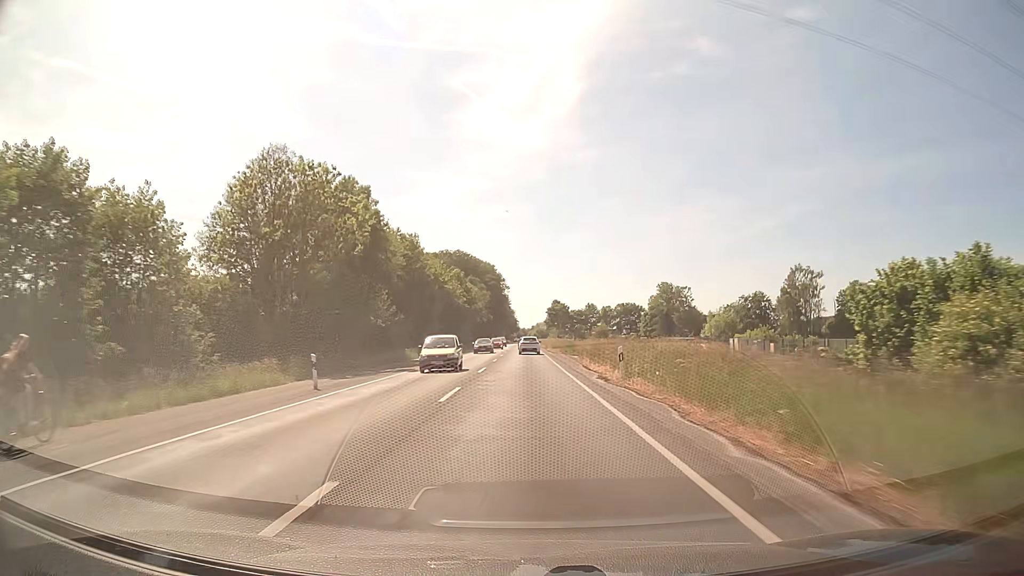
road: secondary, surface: asphalt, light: Day
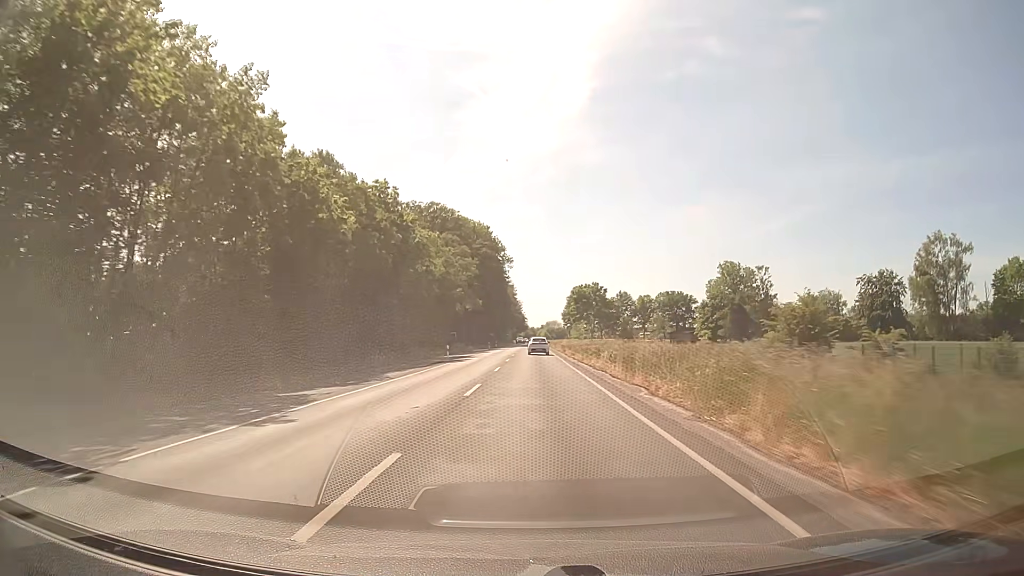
(-0.6, +70.5) m; -1°
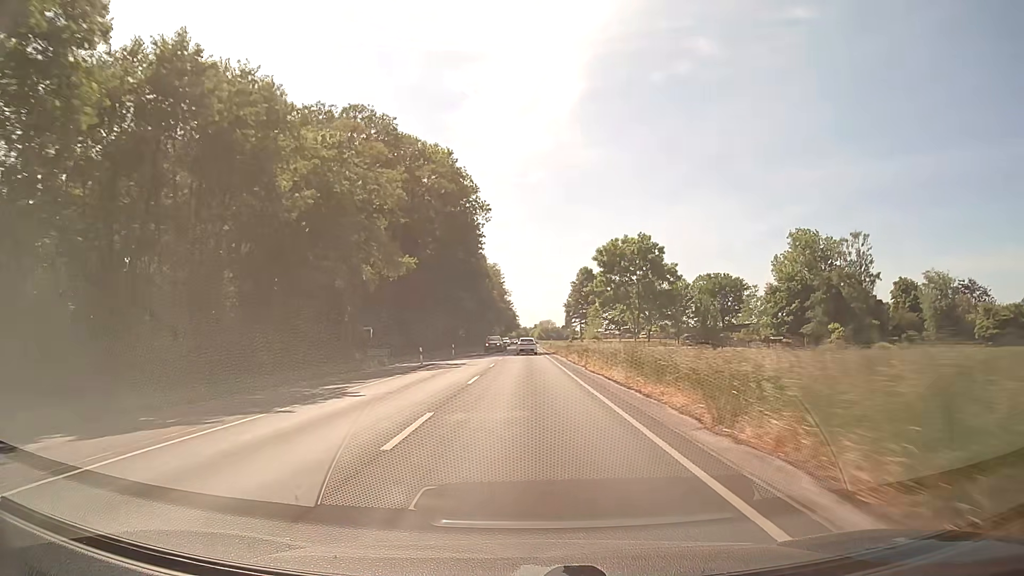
(+0.6, +56.0) m; +1°
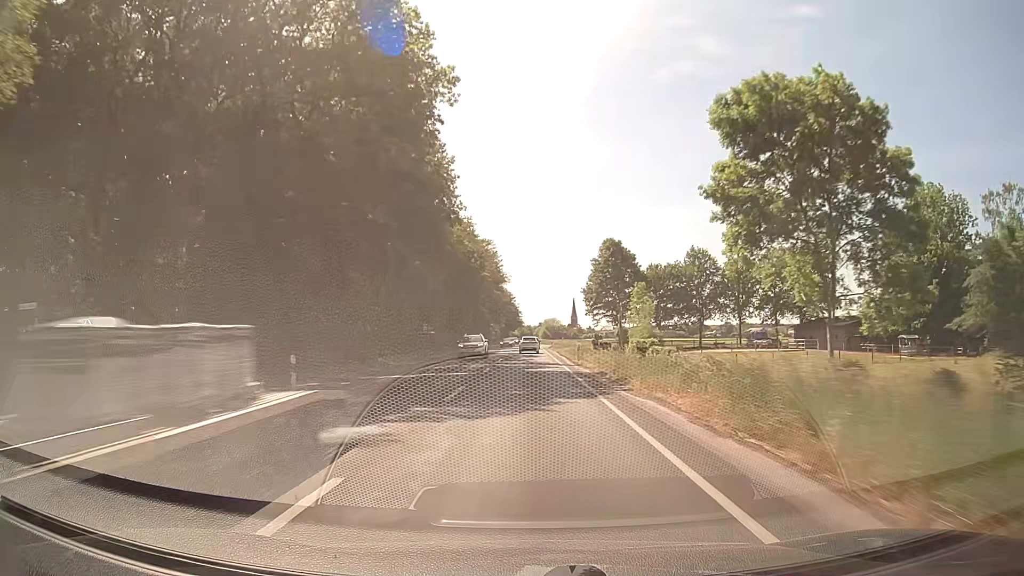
(-0.3, +41.8) m; -1°
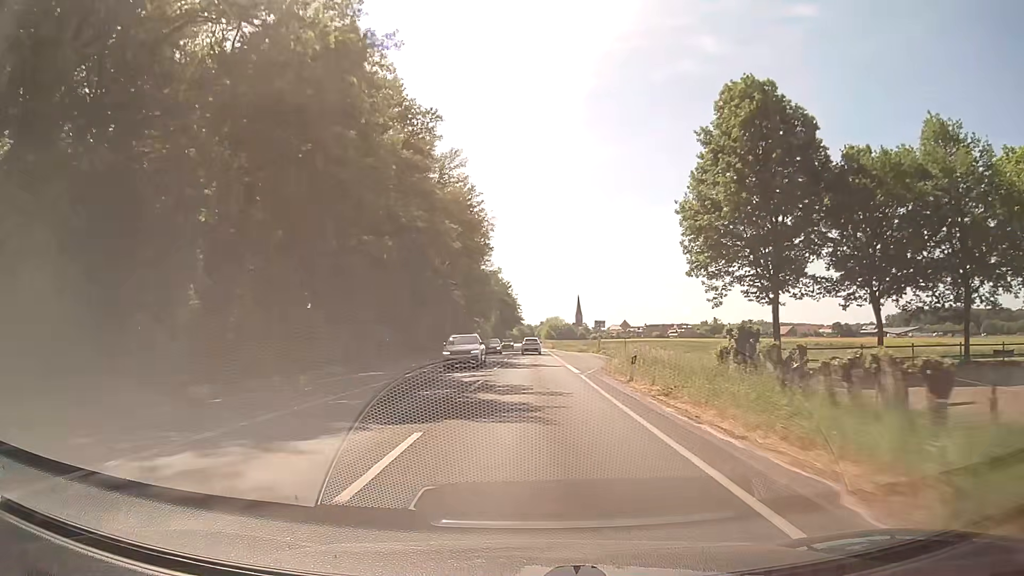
(-0.2, +69.0) m; 0°
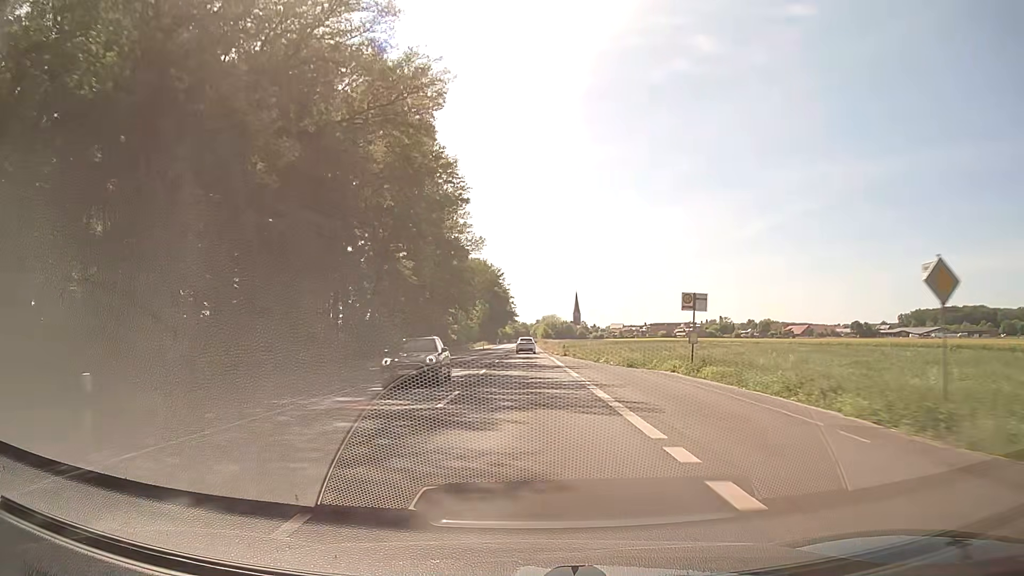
(+0.4, +40.7) m; +1°
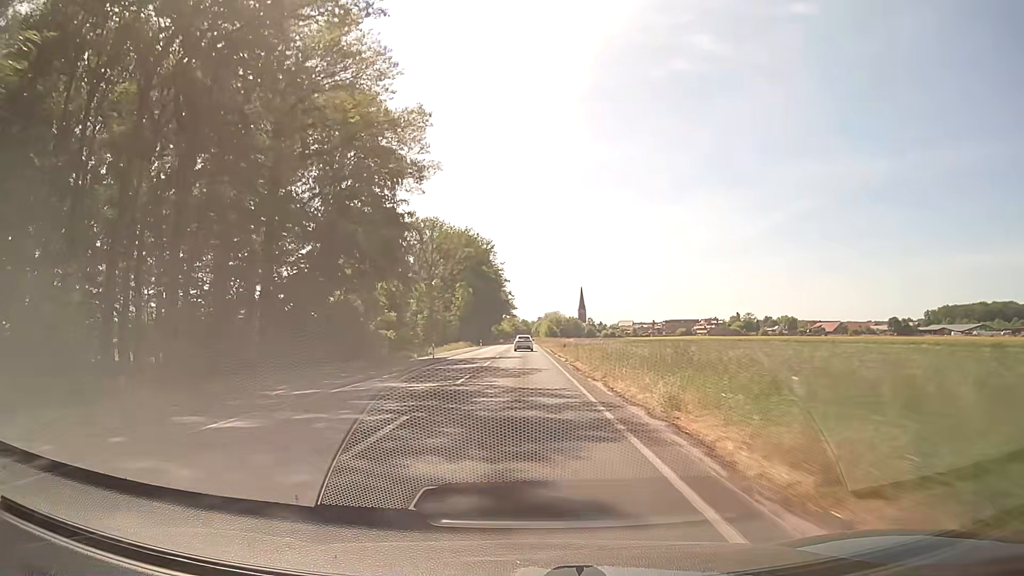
(0.0, +54.0) m; 0°
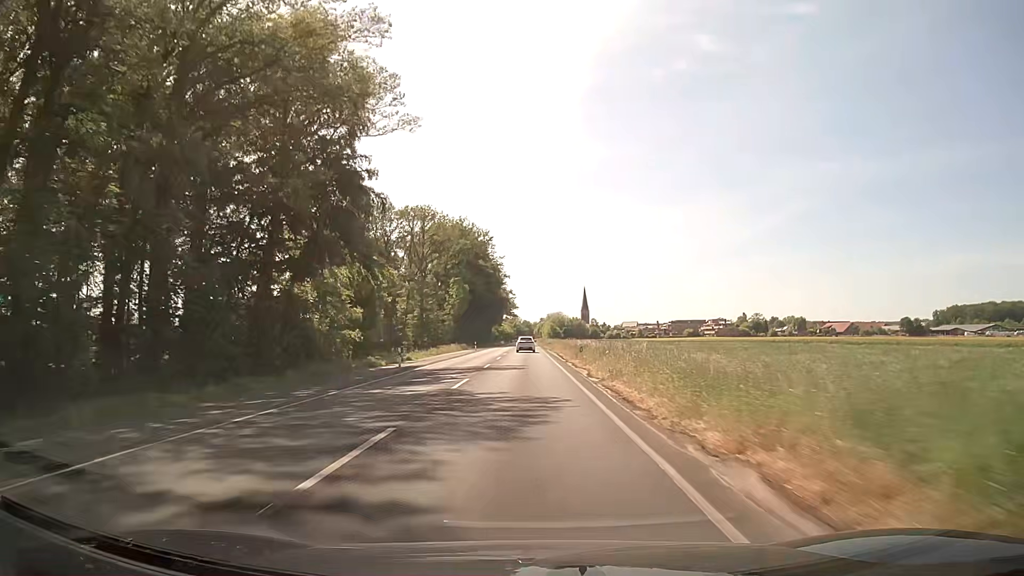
(0.0, +13.5) m; 0°
(0, +10) (0, +20) (0, +30) (0, +40) (0, +50) (0, +60) (0, +70) (0, +80) (0, +90) (0, +100) m
